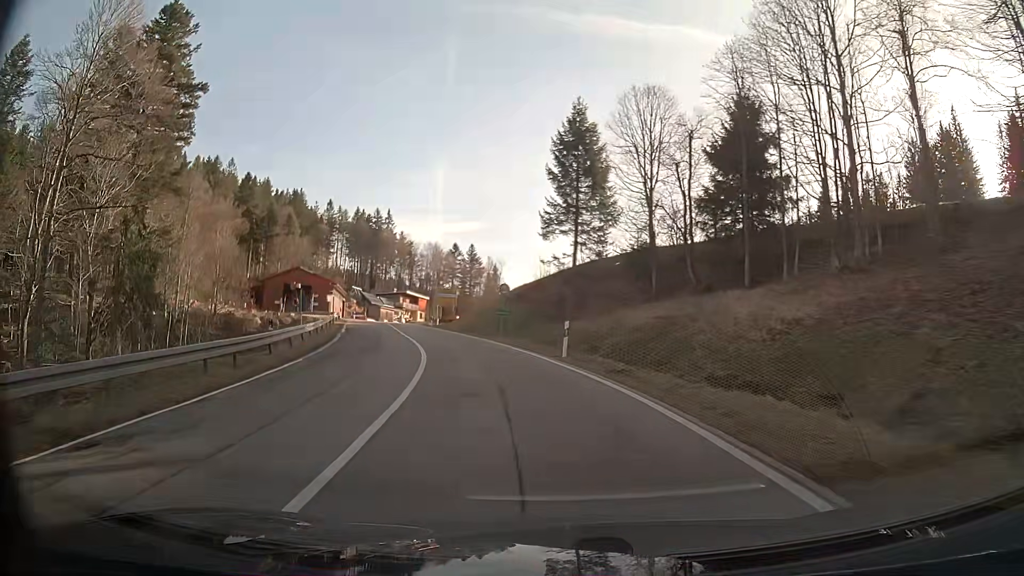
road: secondary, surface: asphalt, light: Day
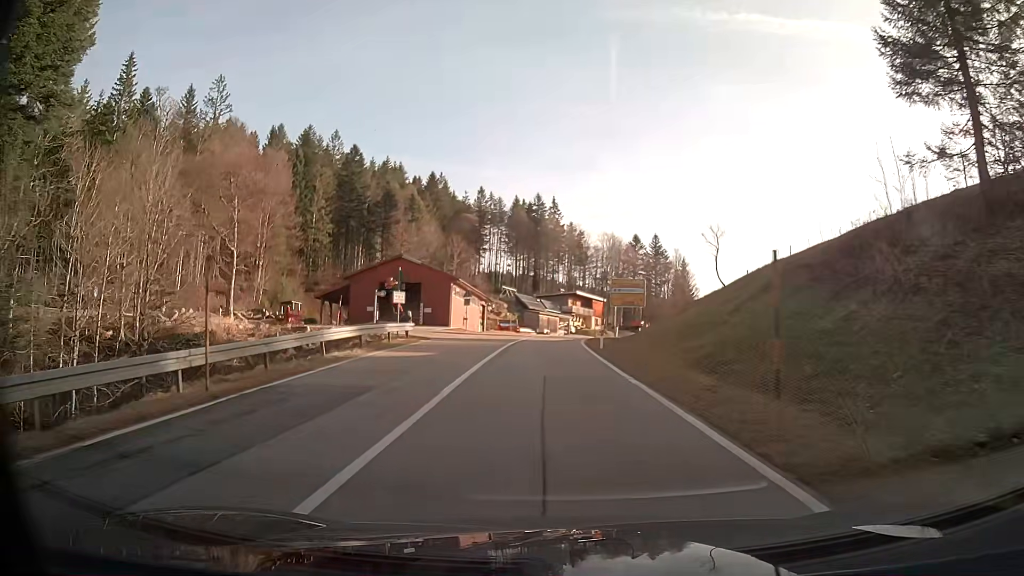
(-4.7, +33.2) m; -14°
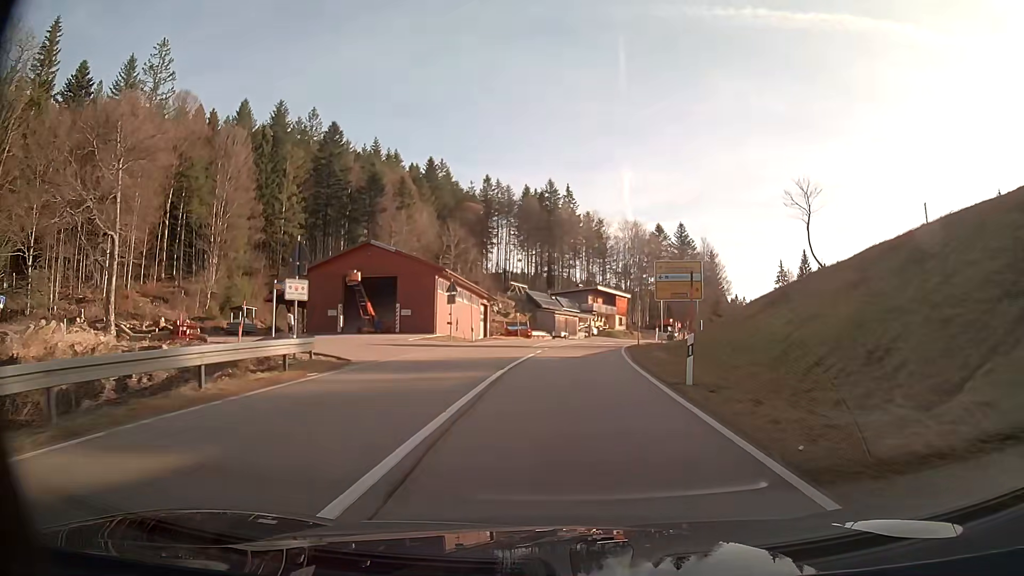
(0.0, +16.2) m; +1°
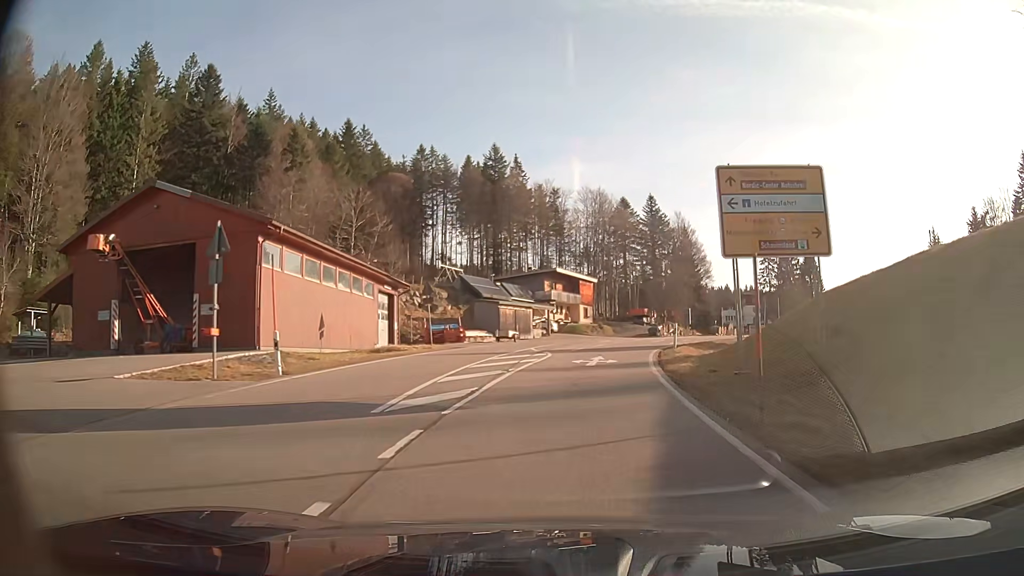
(+0.5, +23.8) m; +3°
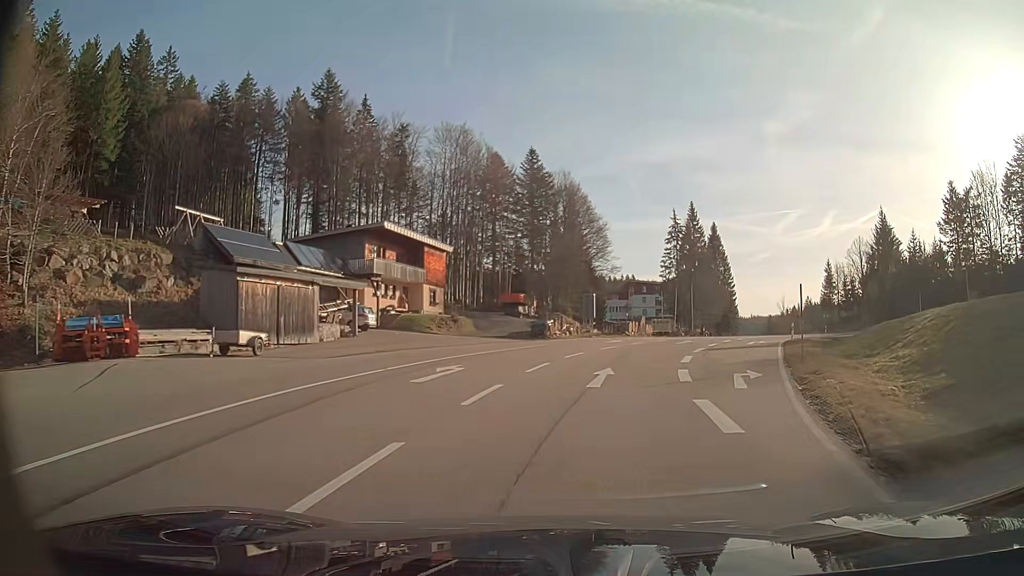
(+2.8, +30.4) m; +12°
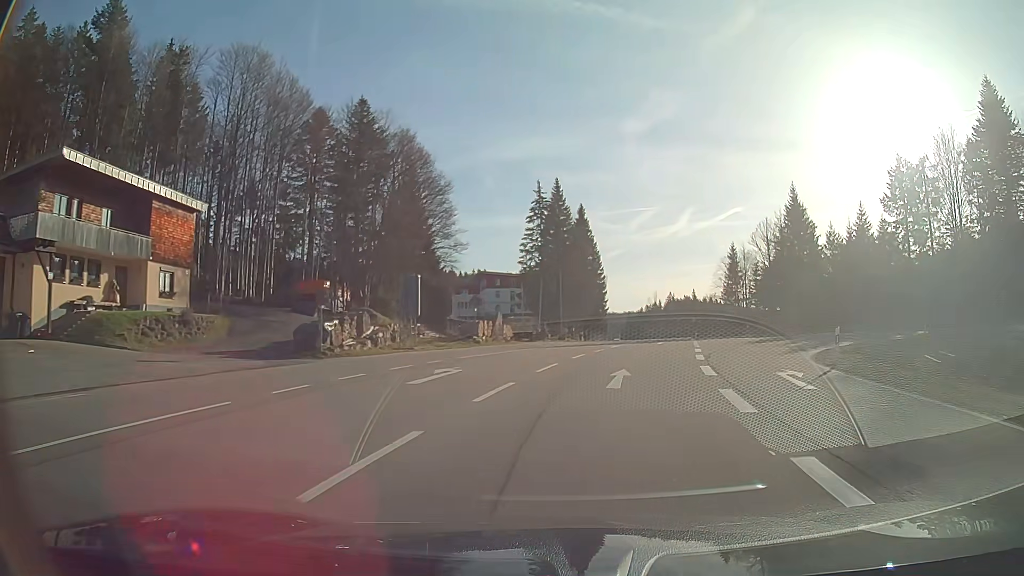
(+2.5, +22.9) m; +13°
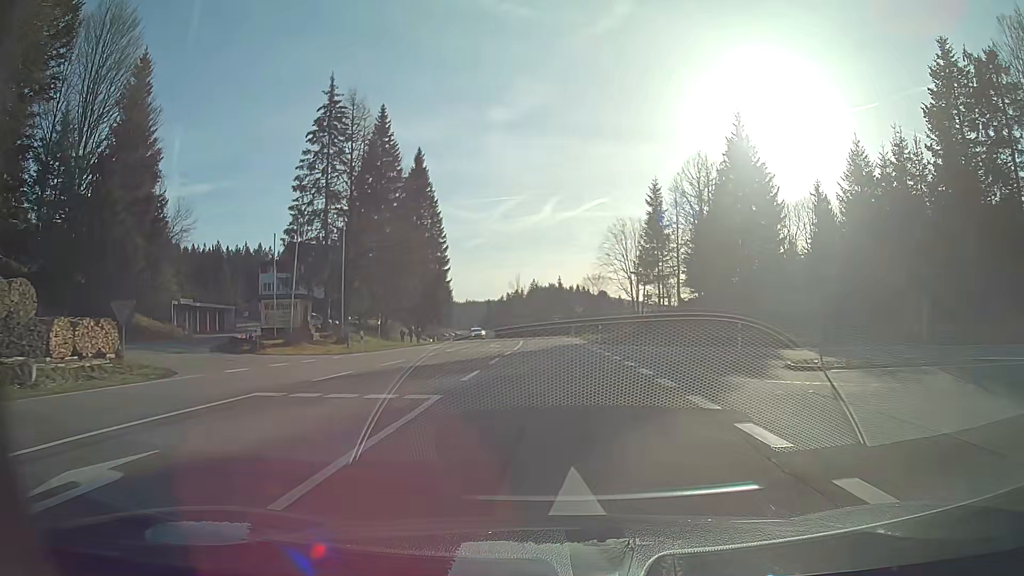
(+4.7, +38.7) m; +10°
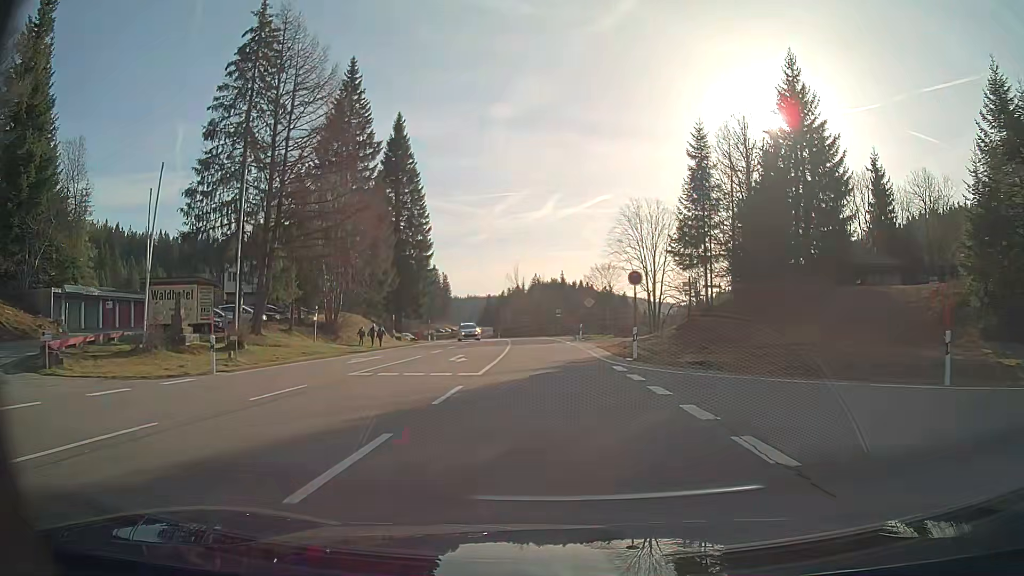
(0.0, +15.9) m; 0°
